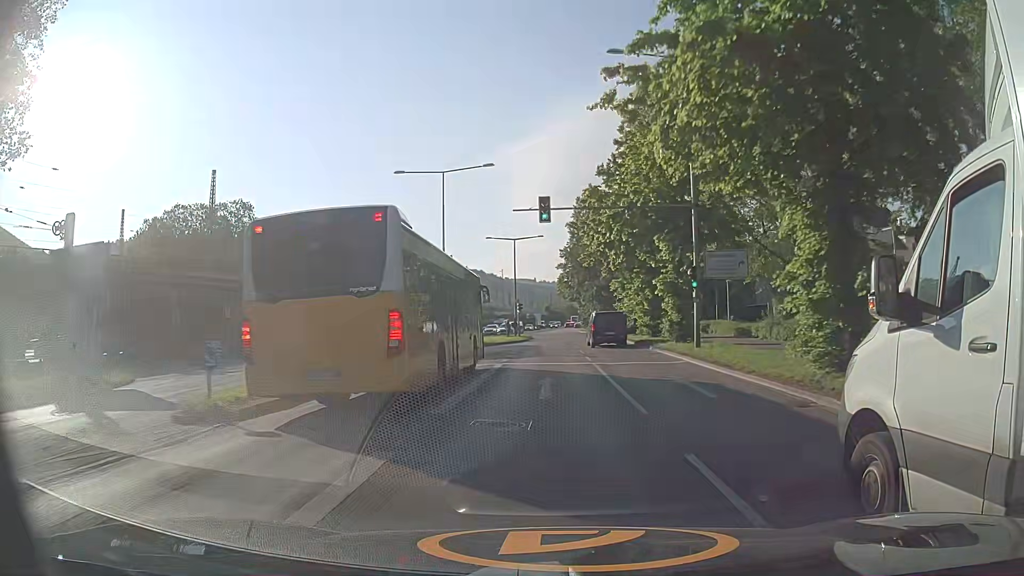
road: secondary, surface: asphalt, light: Day
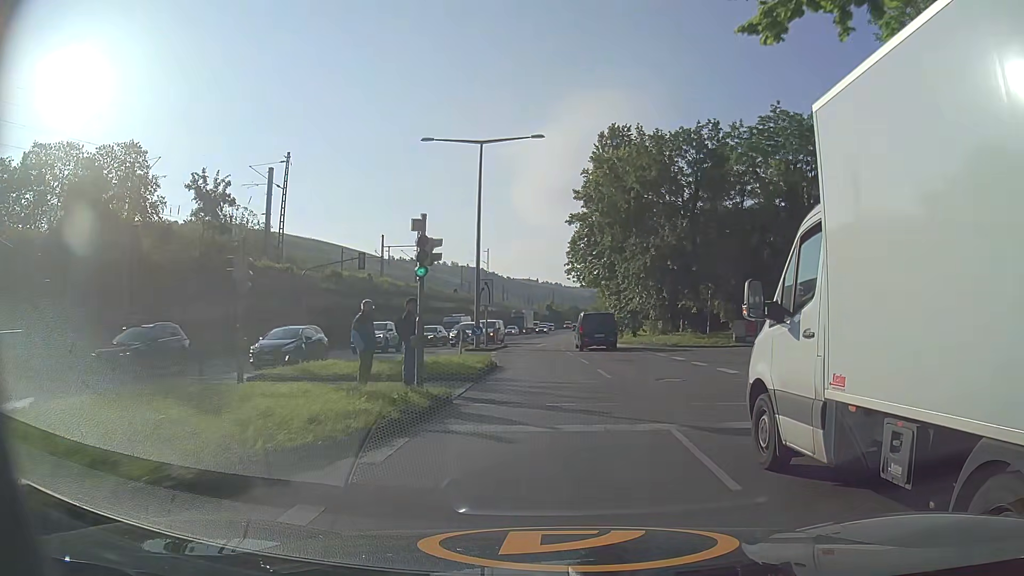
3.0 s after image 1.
(-0.2, +42.5) m; 0°
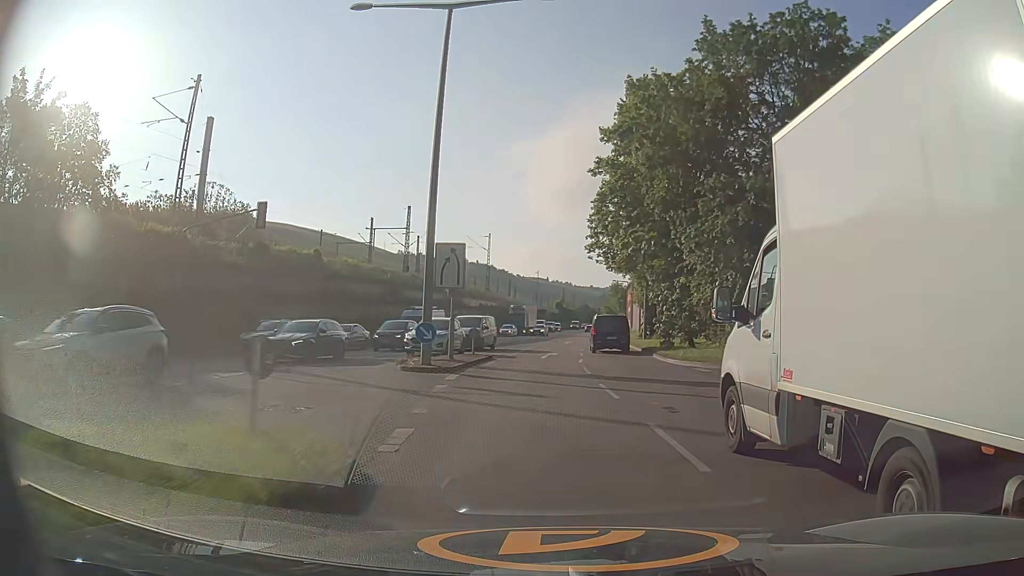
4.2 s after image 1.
(-0.2, +16.4) m; -1°
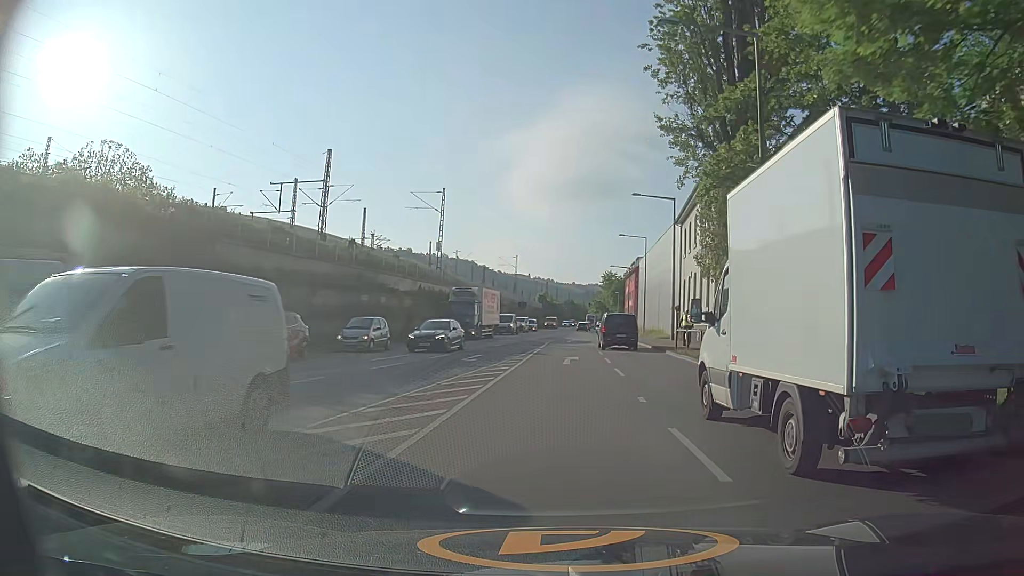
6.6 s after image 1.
(+0.1, +30.5) m; +2°
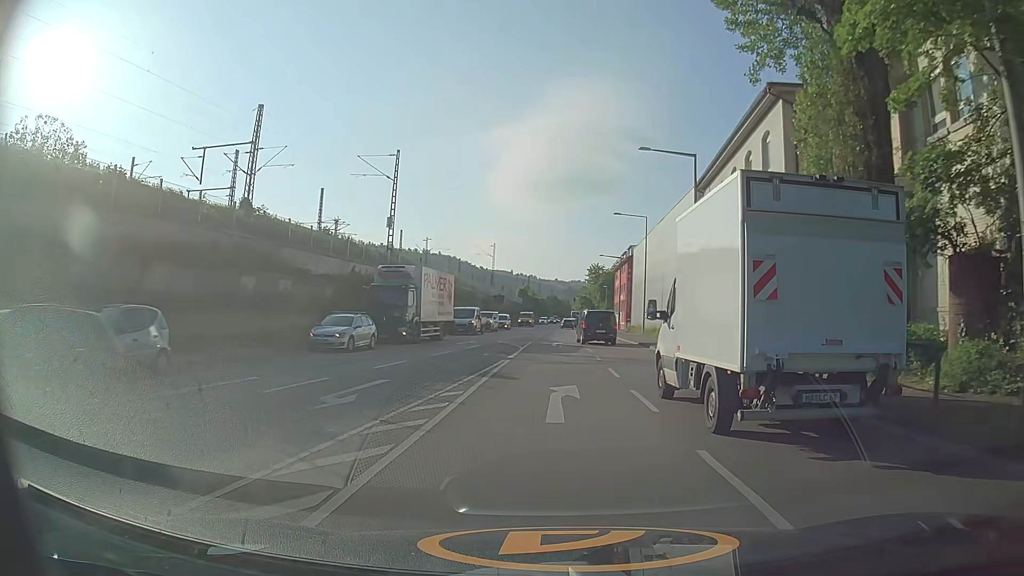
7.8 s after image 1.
(+0.2, +13.5) m; +2°
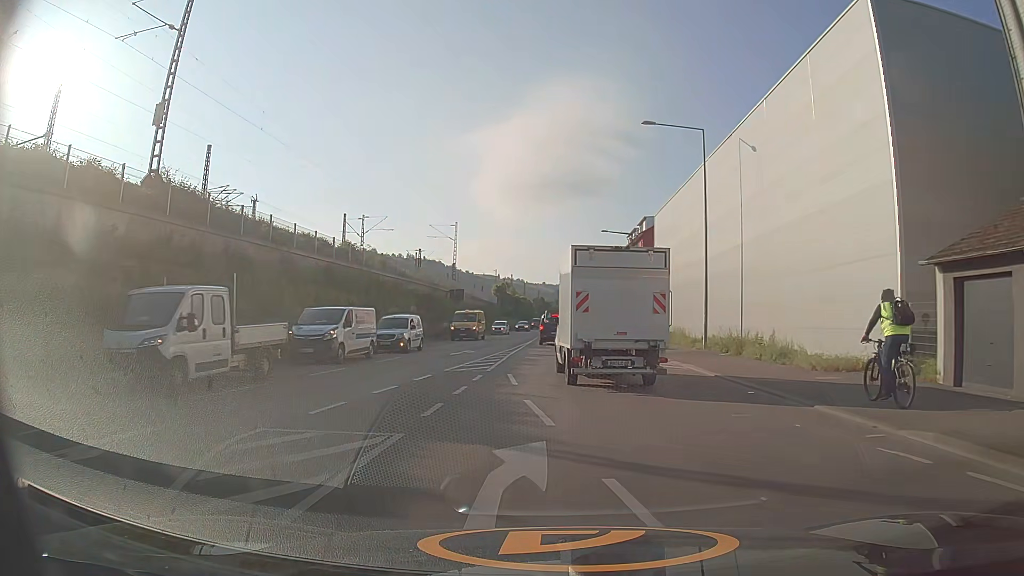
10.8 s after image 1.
(+0.5, +31.1) m; +1°
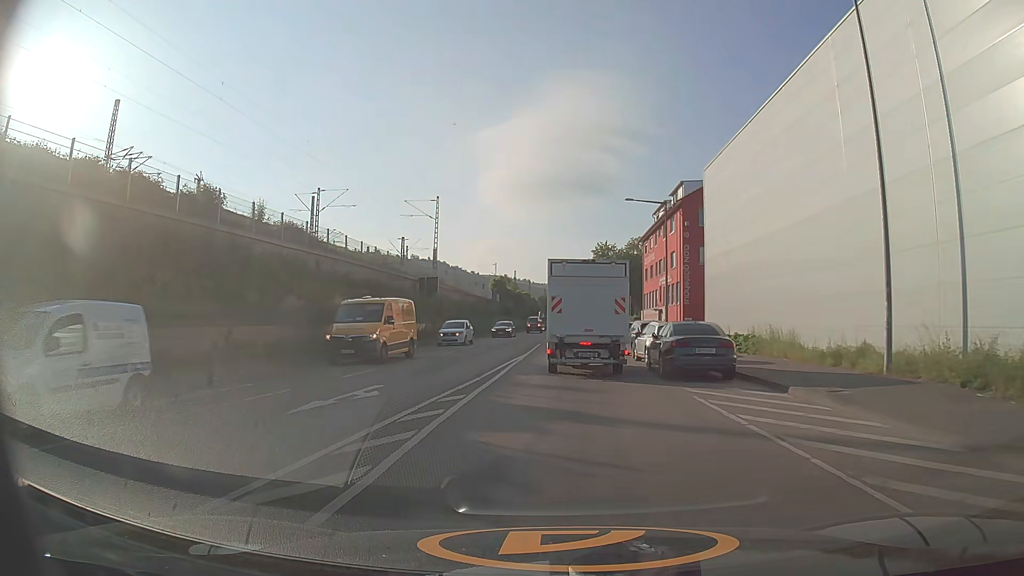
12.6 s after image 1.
(-0.1, +18.6) m; 0°
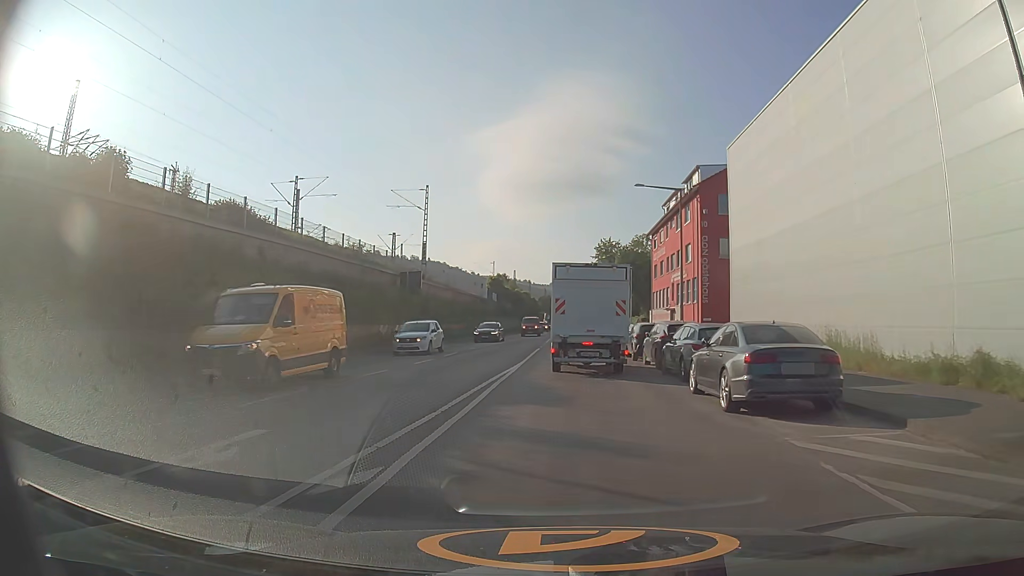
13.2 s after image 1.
(0.0, +6.2) m; +1°
(0, +10) (0, +20) (0, +30) (0, +40) (0, +50) (+1, +60) (+1, +70) (+1, +80) (+1, +90) (+2, +100) m
